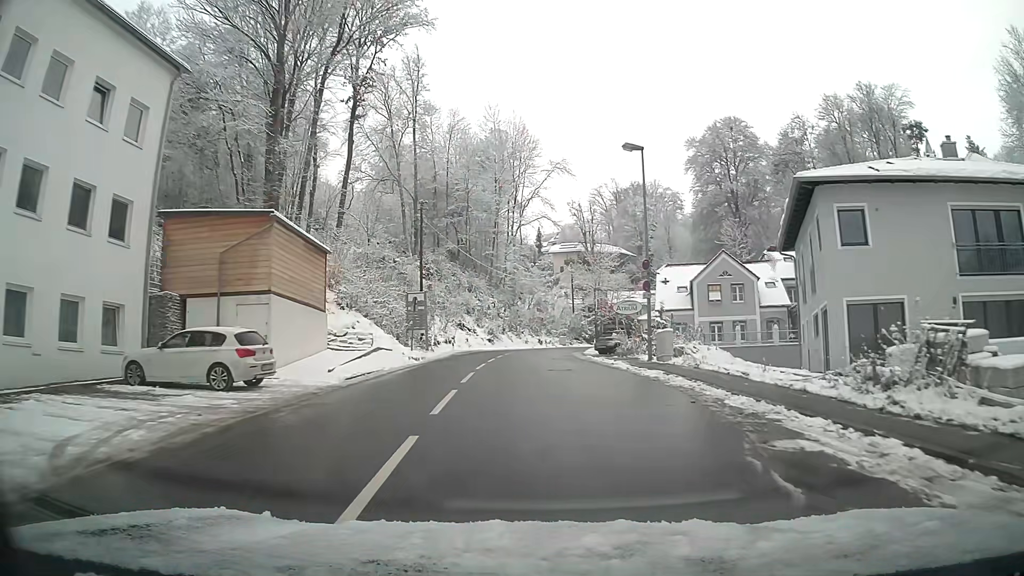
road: tertiary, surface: asphalt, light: Day
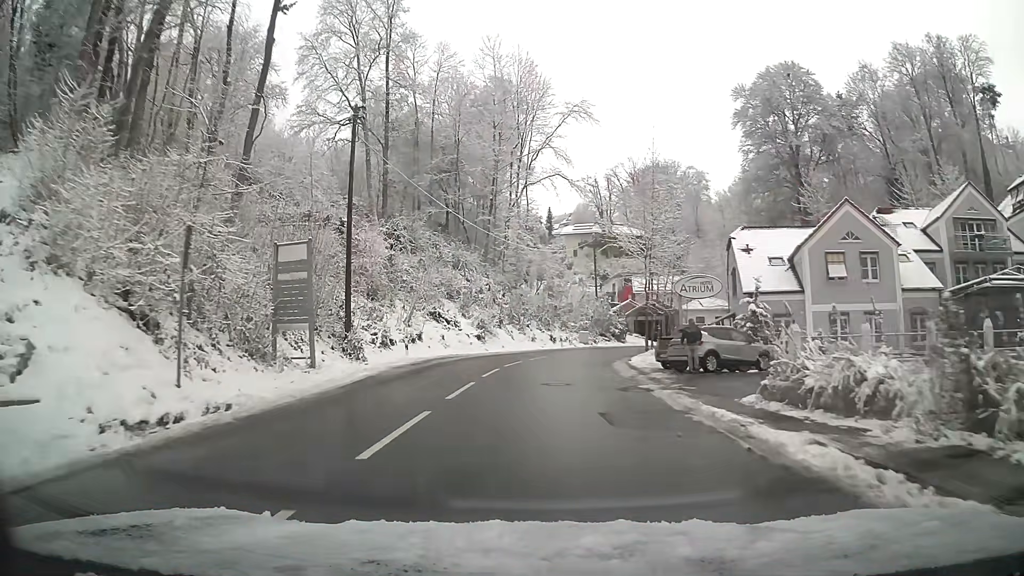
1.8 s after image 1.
(0.0, +21.6) m; 0°
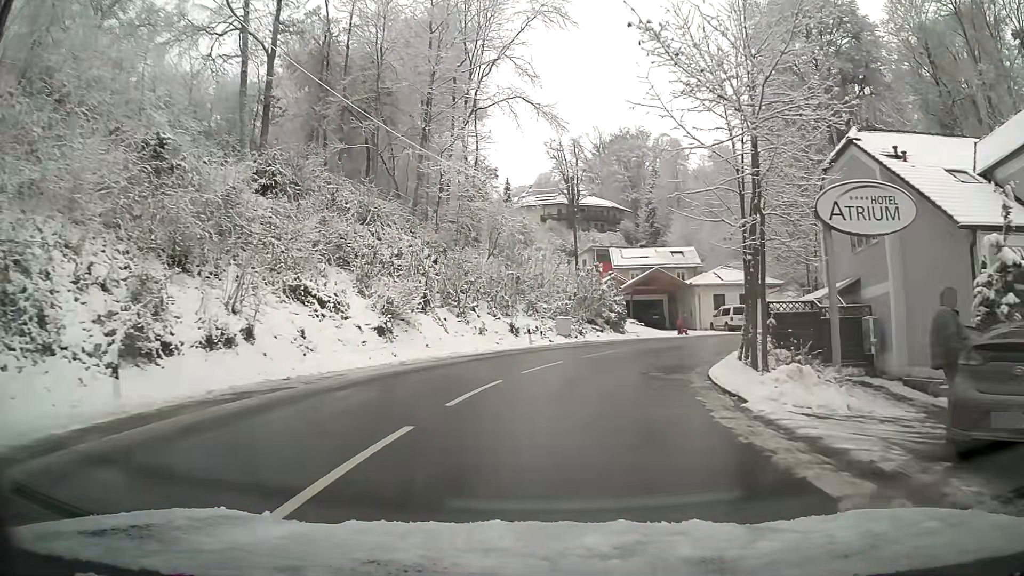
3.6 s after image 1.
(+0.6, +20.4) m; +5°
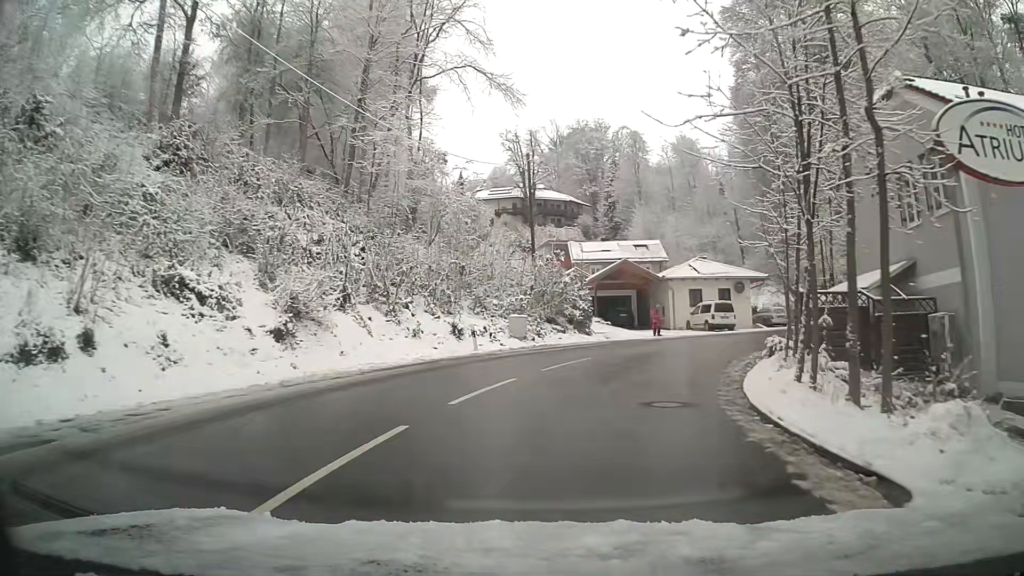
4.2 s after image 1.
(+0.2, +6.1) m; +4°
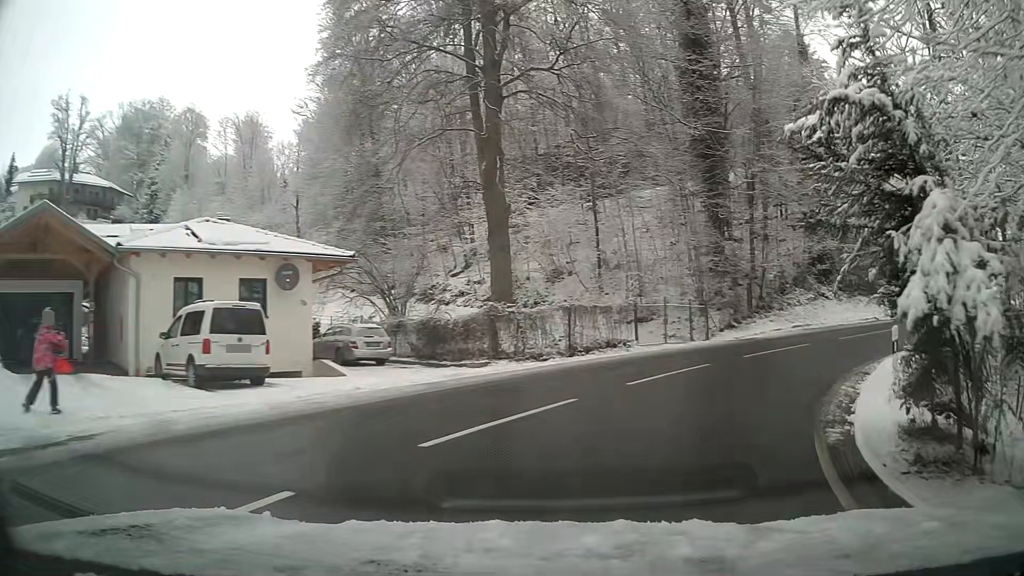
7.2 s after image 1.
(+7.4, +24.5) m; +40°
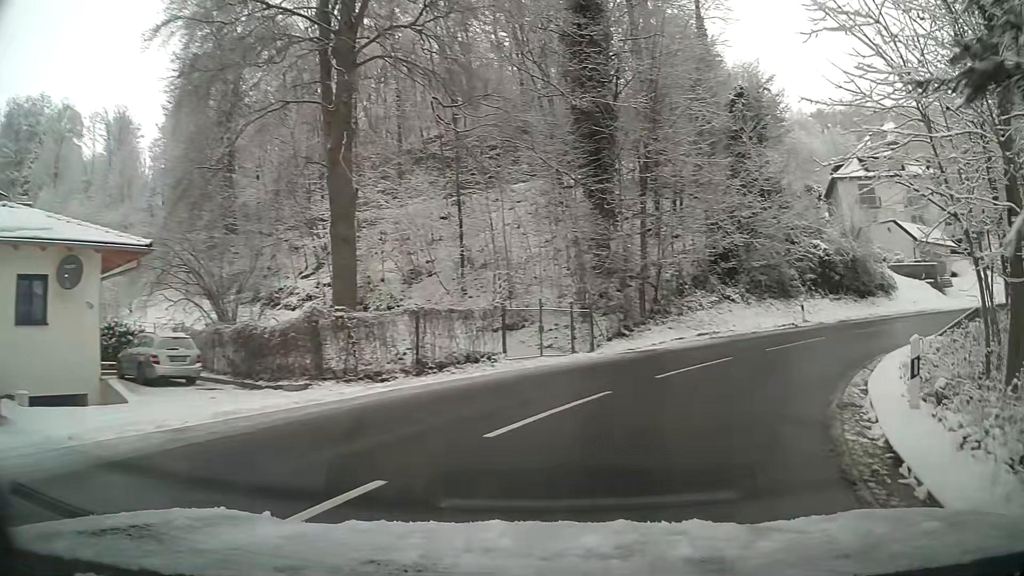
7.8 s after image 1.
(+0.5, +5.1) m; +12°
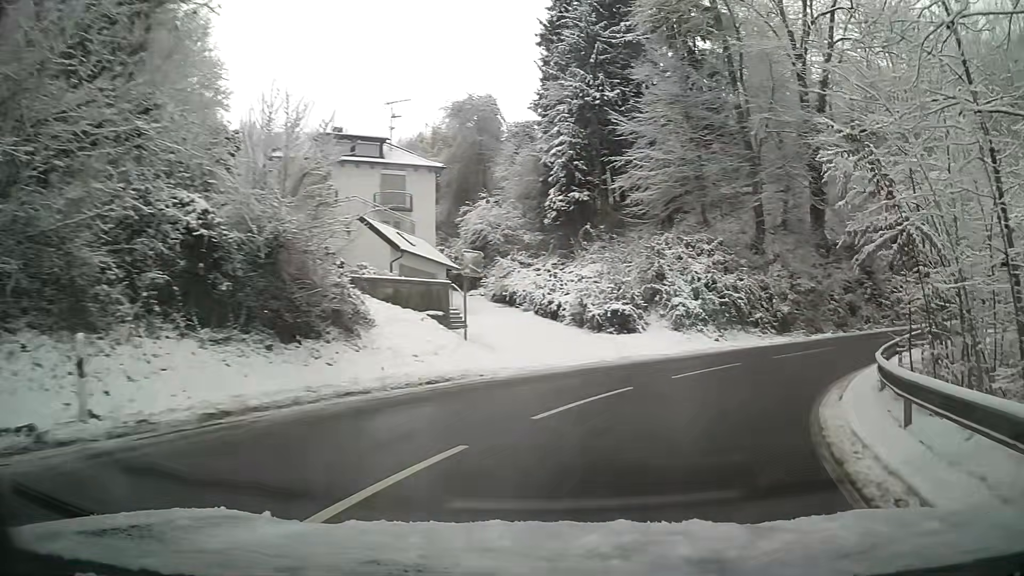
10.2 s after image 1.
(+8.7, +18.9) m; +49°
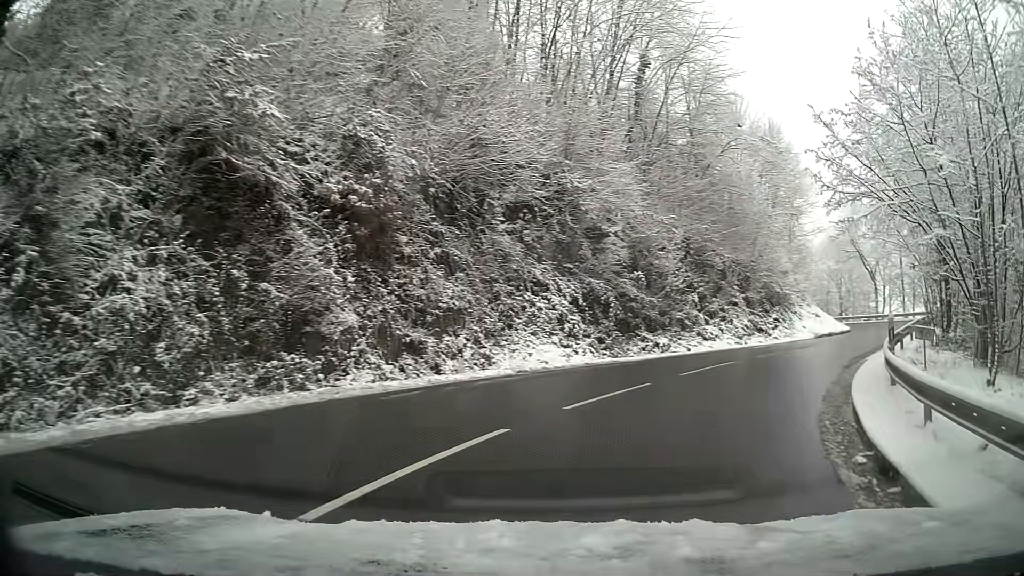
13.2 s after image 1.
(+13.5, +22.6) m; +63°
(+2, +10) (+6, +19) (+12, +27) (+18, +35) (+23, +44) (+25, +53) (+26, +63) (+25, +73) (+22, +83) (+20, +93) m
